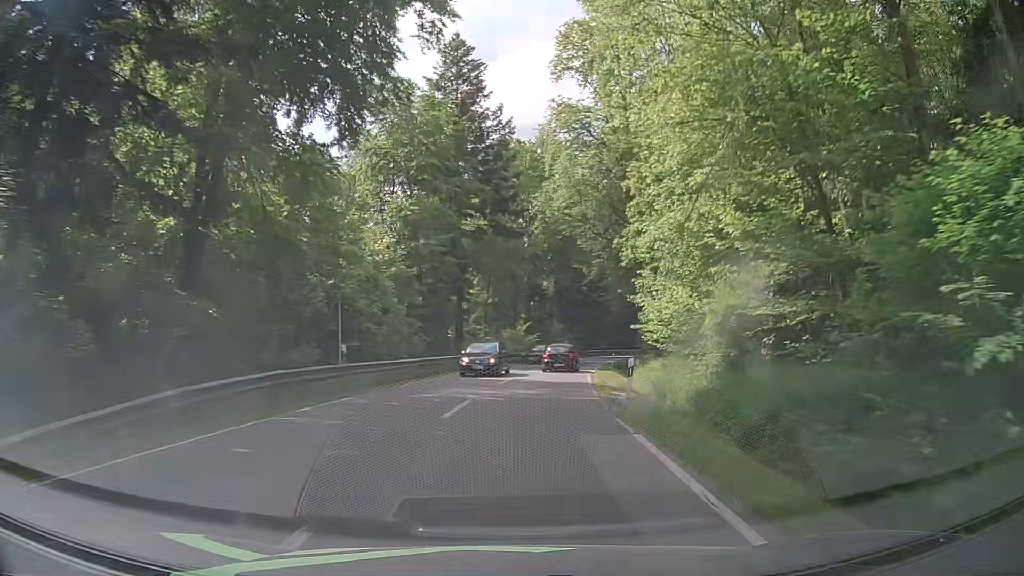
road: secondary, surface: asphalt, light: Day
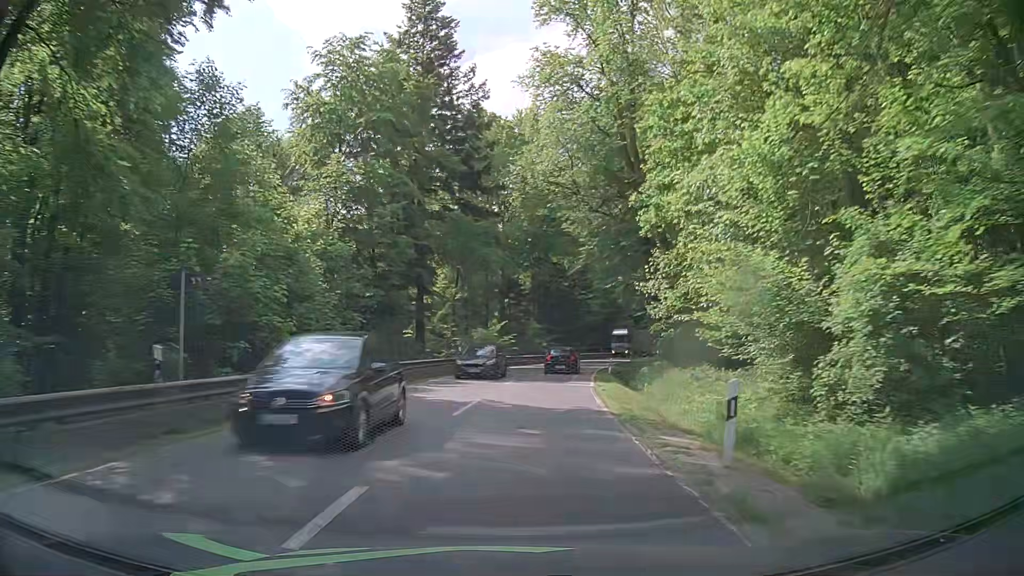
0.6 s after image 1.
(+0.2, +9.6) m; +2°
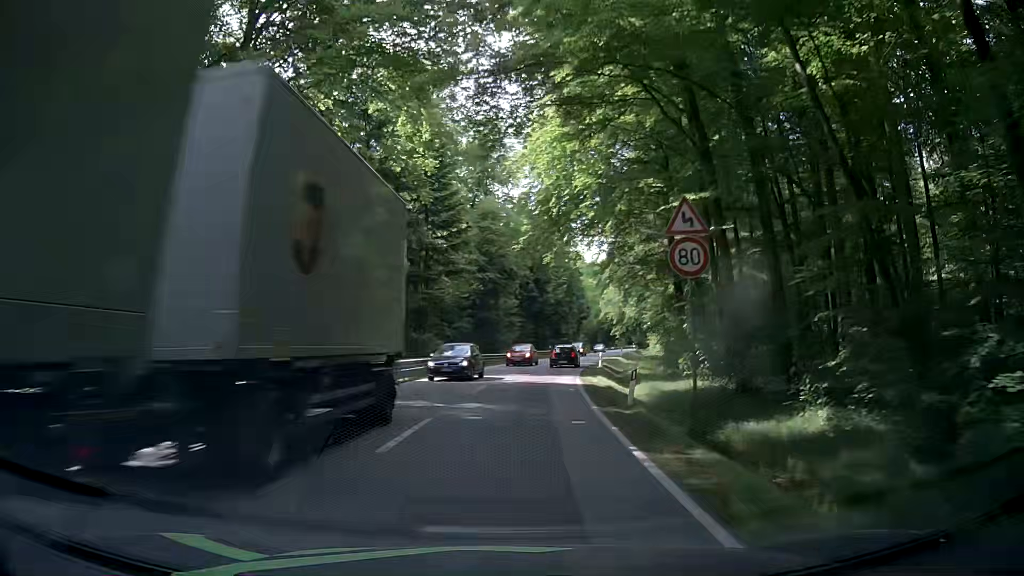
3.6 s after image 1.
(+4.9, +49.3) m; +12°
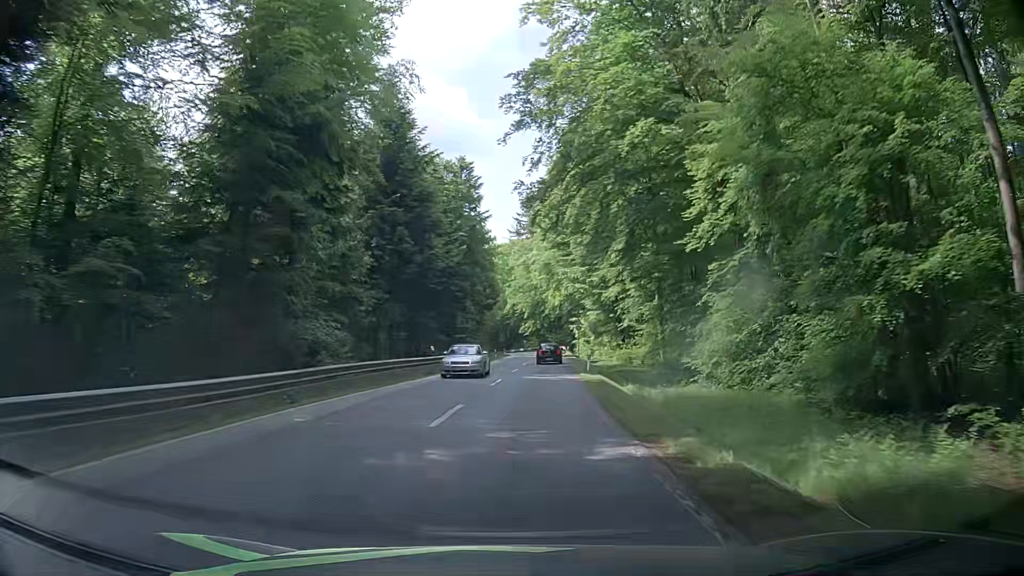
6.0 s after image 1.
(+2.9, +41.6) m; +9°
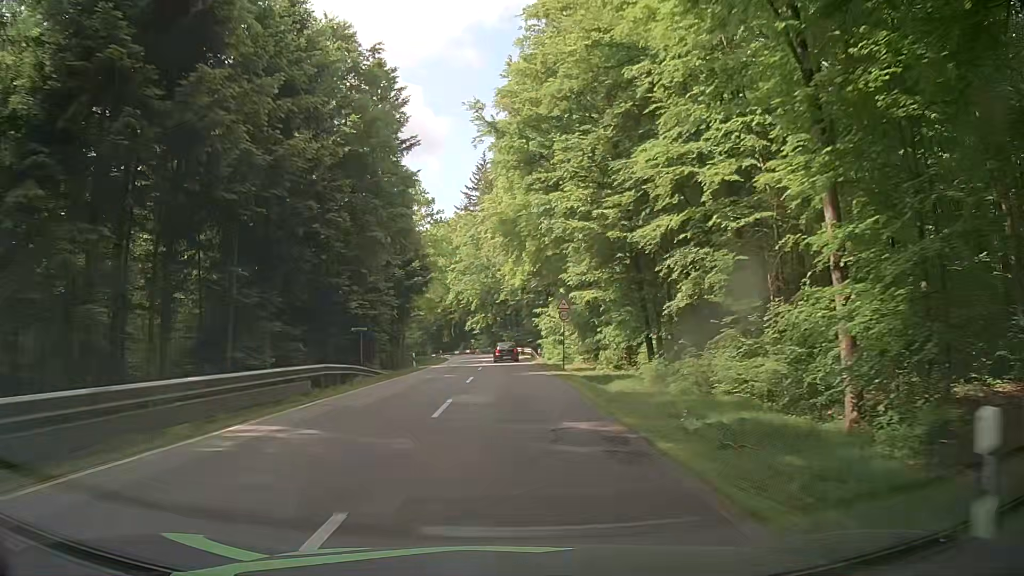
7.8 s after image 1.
(+1.6, +31.9) m; +4°
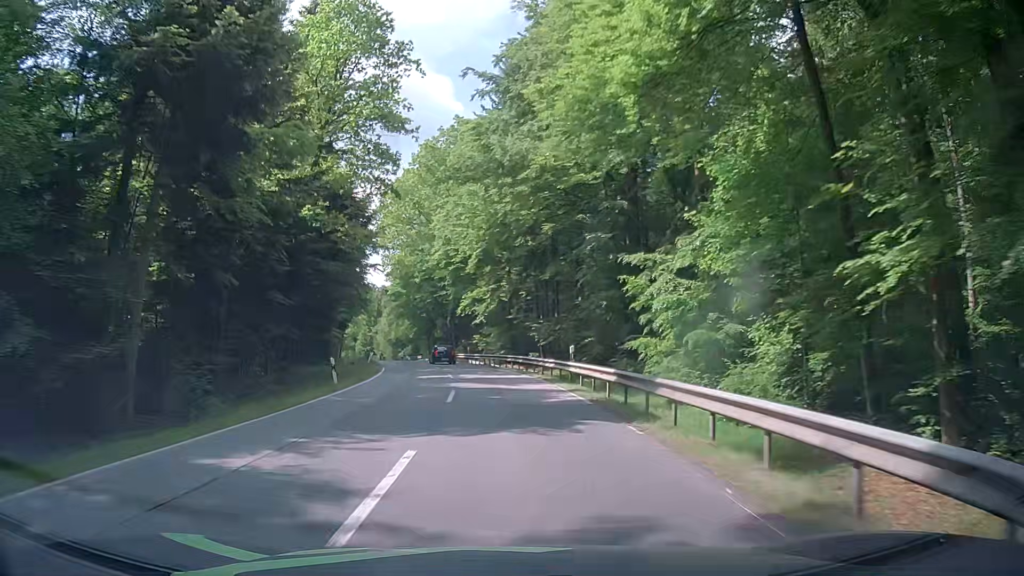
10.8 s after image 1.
(0.0, +52.1) m; -1°
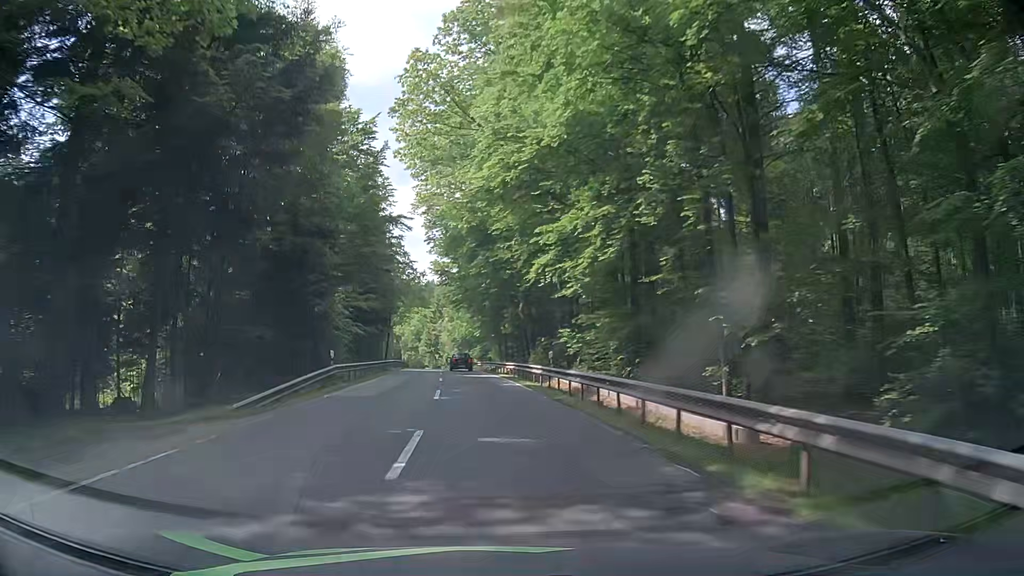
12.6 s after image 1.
(-1.3, +30.8) m; -7°
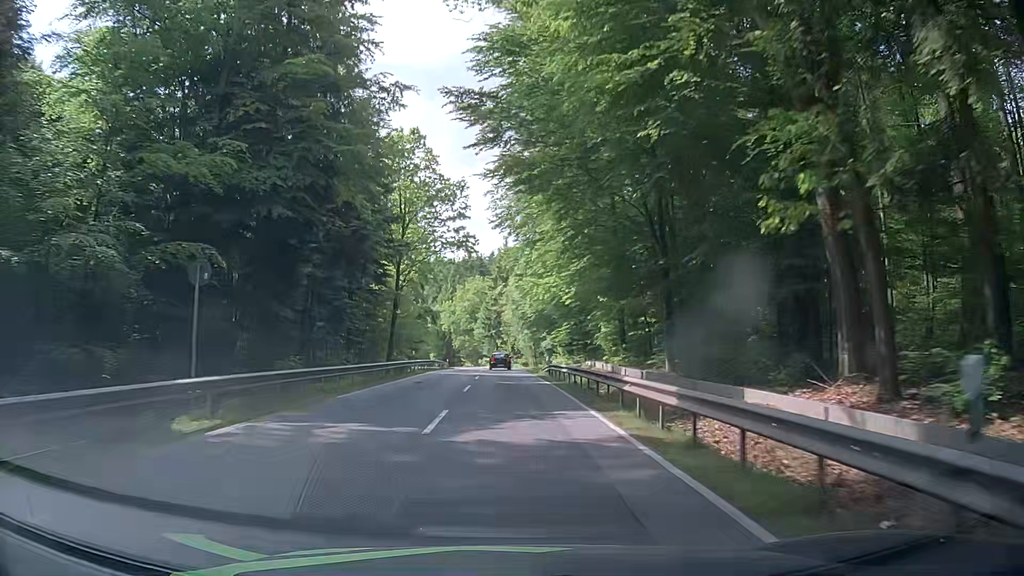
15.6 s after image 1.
(-3.9, +52.5) m; -6°
(0, +10) (0, +20) (0, +30) (0, +40) (-1, +50) (-1, +60) (-1, +70) (-2, +80) (-2, +90) (-4, +100) m
